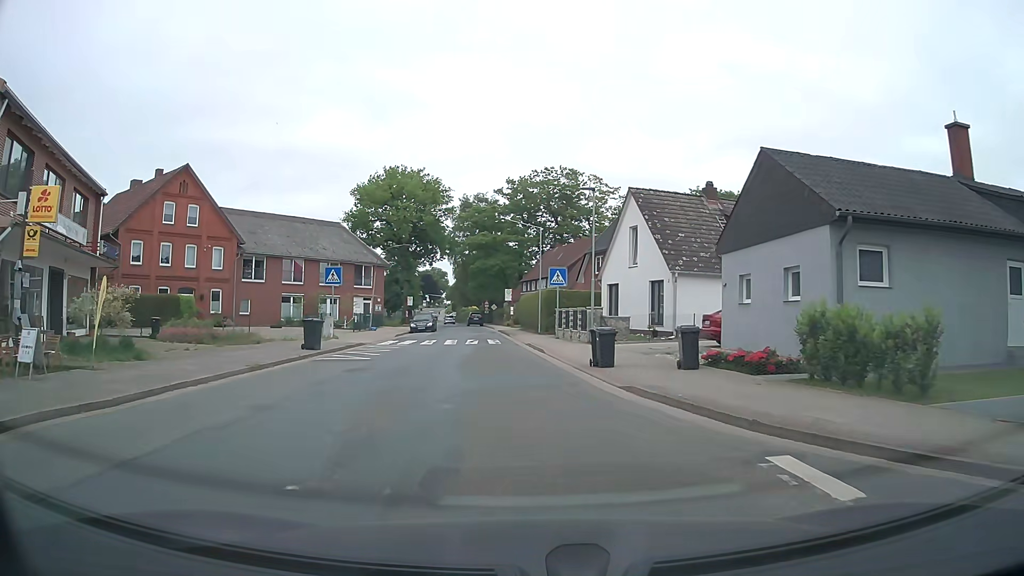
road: tertiary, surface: asphalt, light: Day
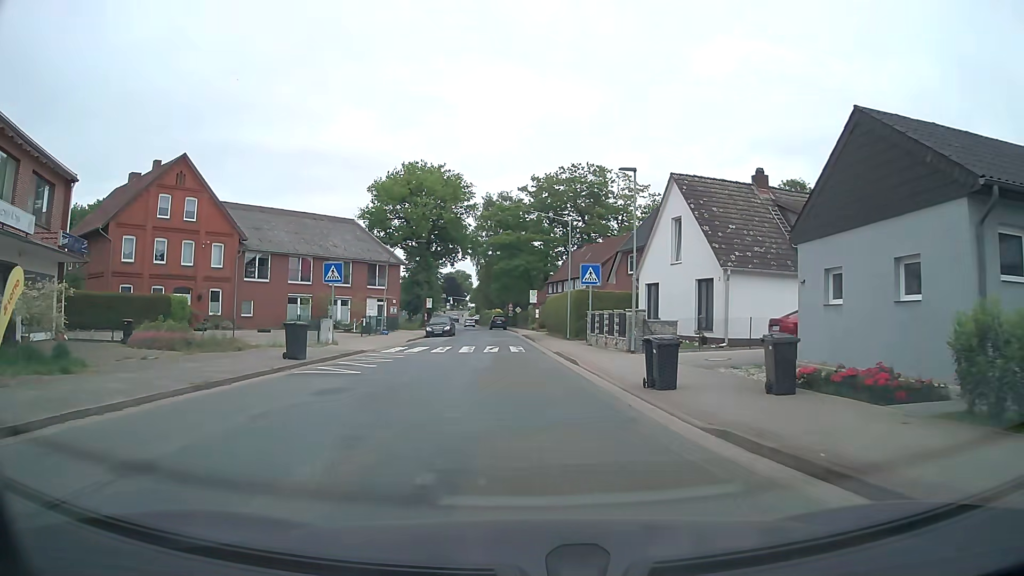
(-0.1, +4.2) m; -2°
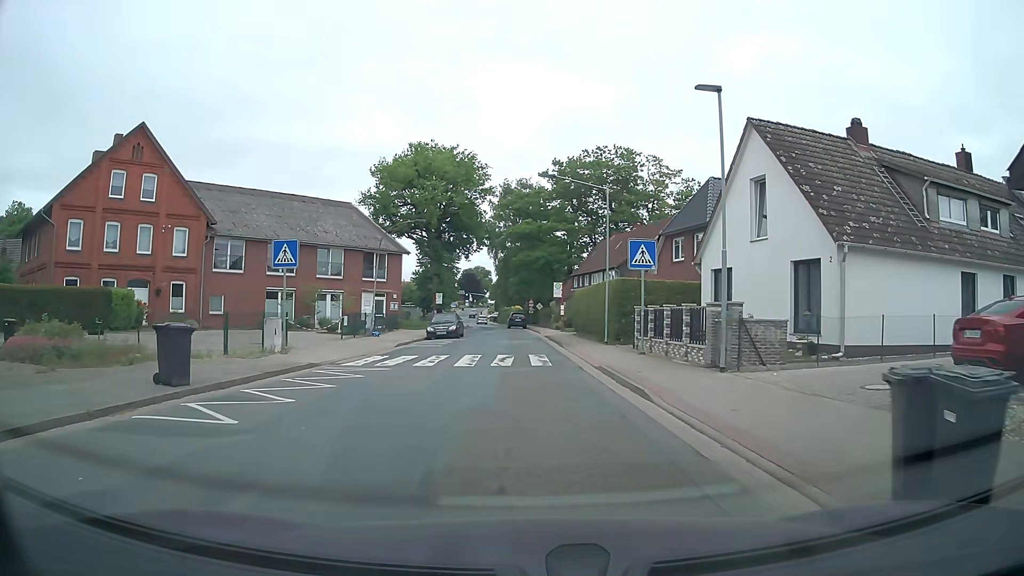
(-0.3, +8.2) m; -4°
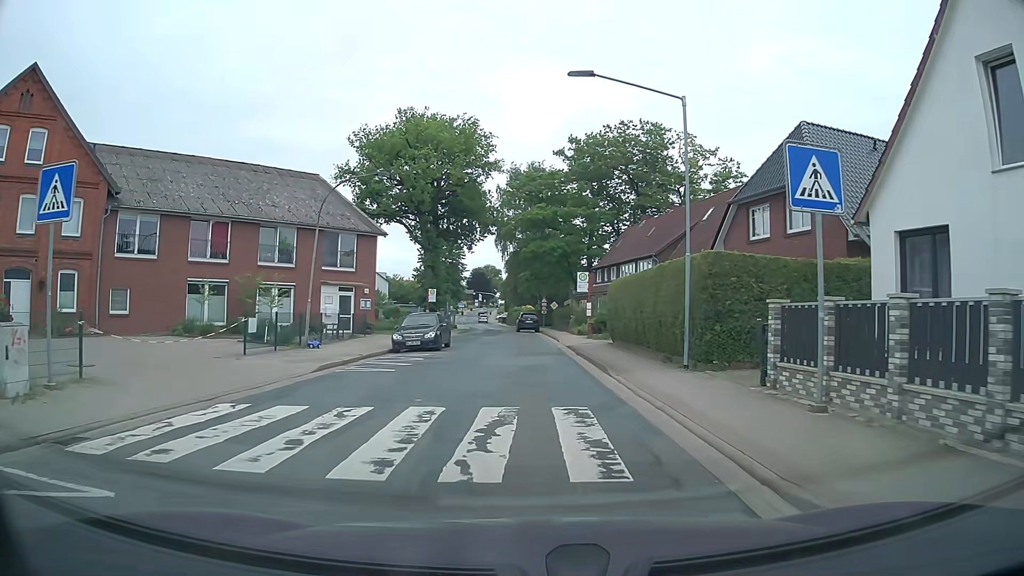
(+0.1, +11.9) m; +1°
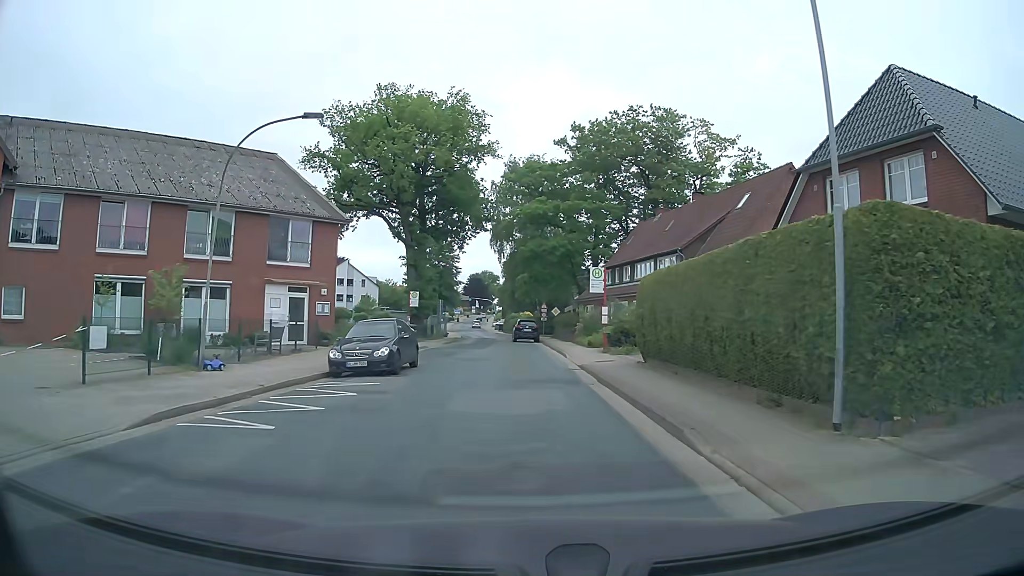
(-0.2, +7.7) m; -1°
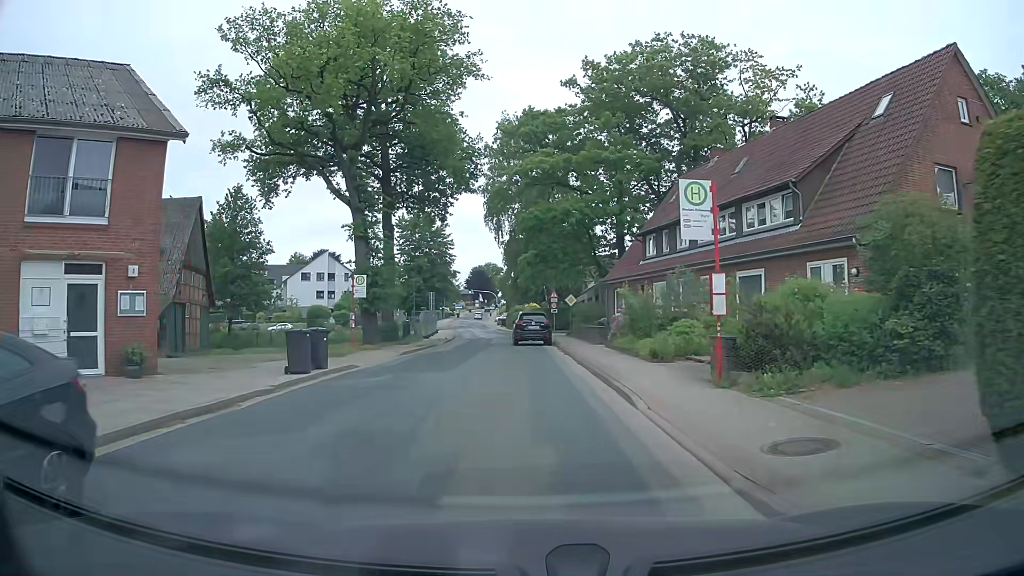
(0.0, +15.6) m; -1°
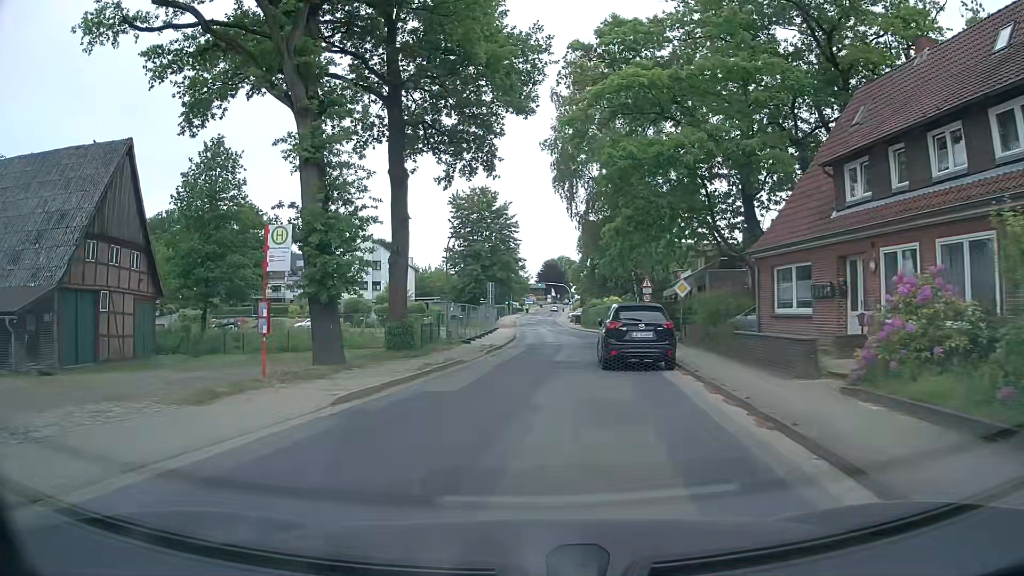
(-0.6, +16.1) m; -6°
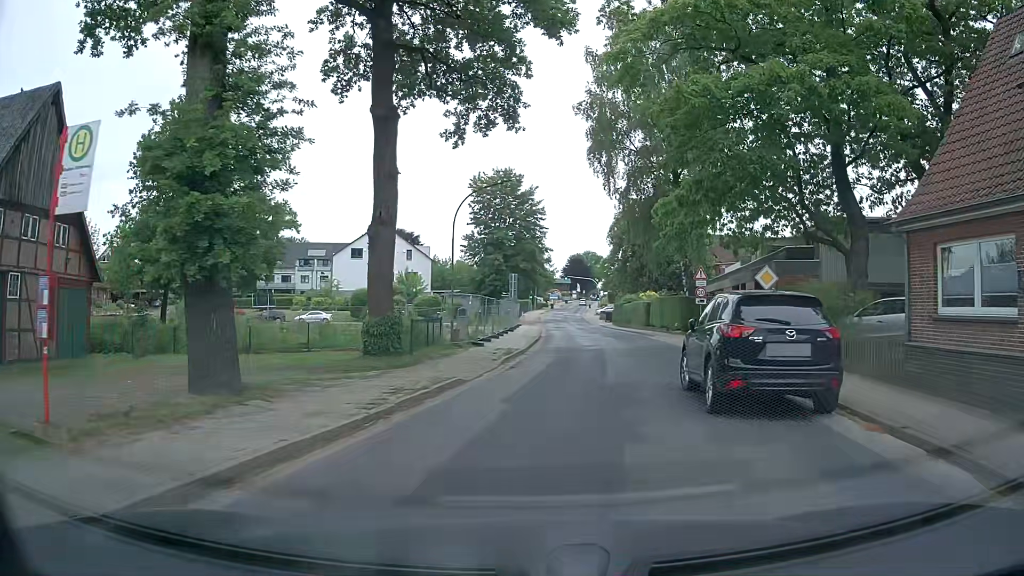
(-0.2, +7.9) m; -2°
(0, +10) (+2, +20) (+4, +30) (+5, +40) (+6, +50) (+6, +60) (+6, +70) (+6, +80) (+6, +89) (+7, +99) m
